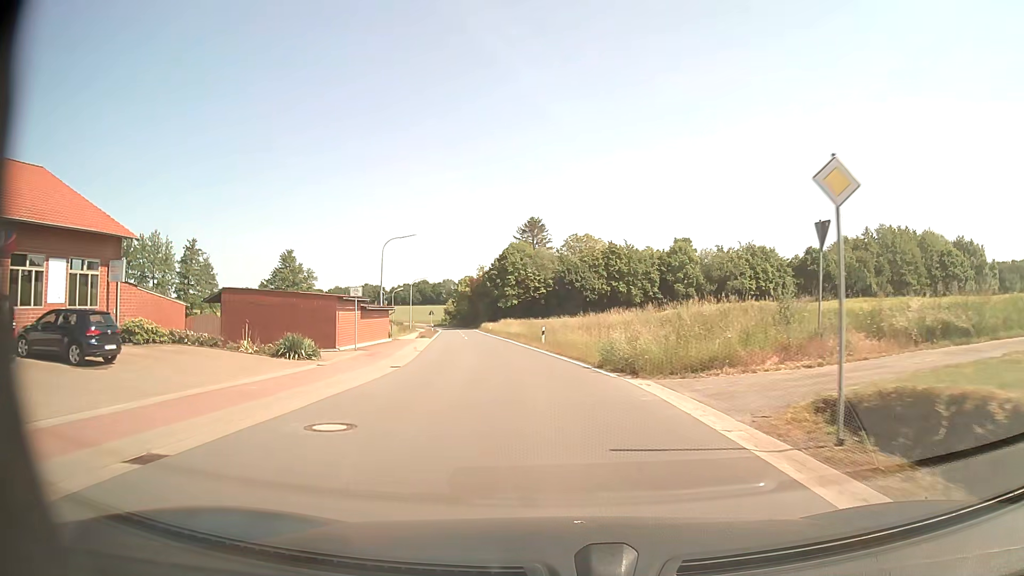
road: tertiary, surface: asphalt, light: Day
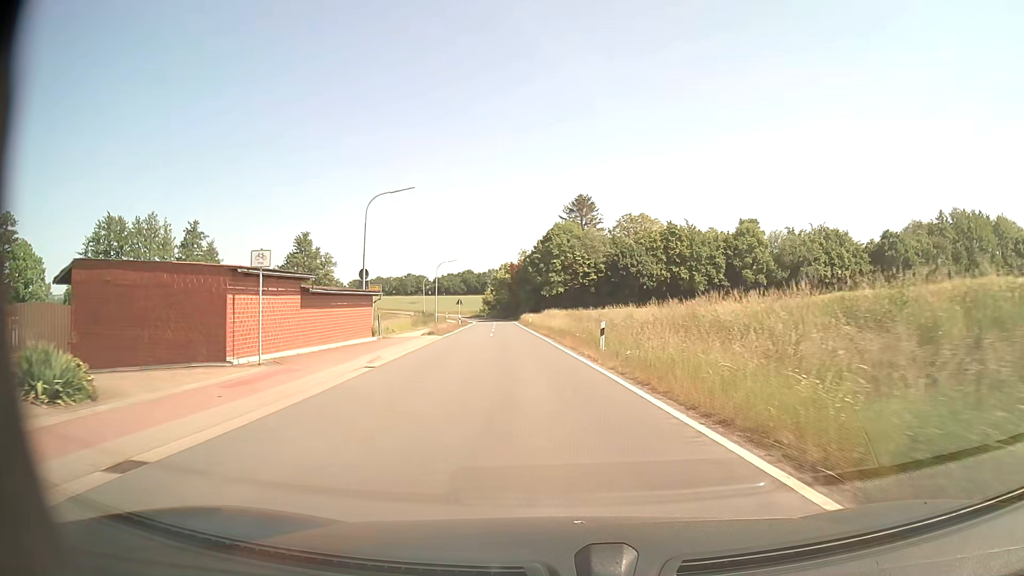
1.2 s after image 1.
(-0.6, +15.4) m; -4°
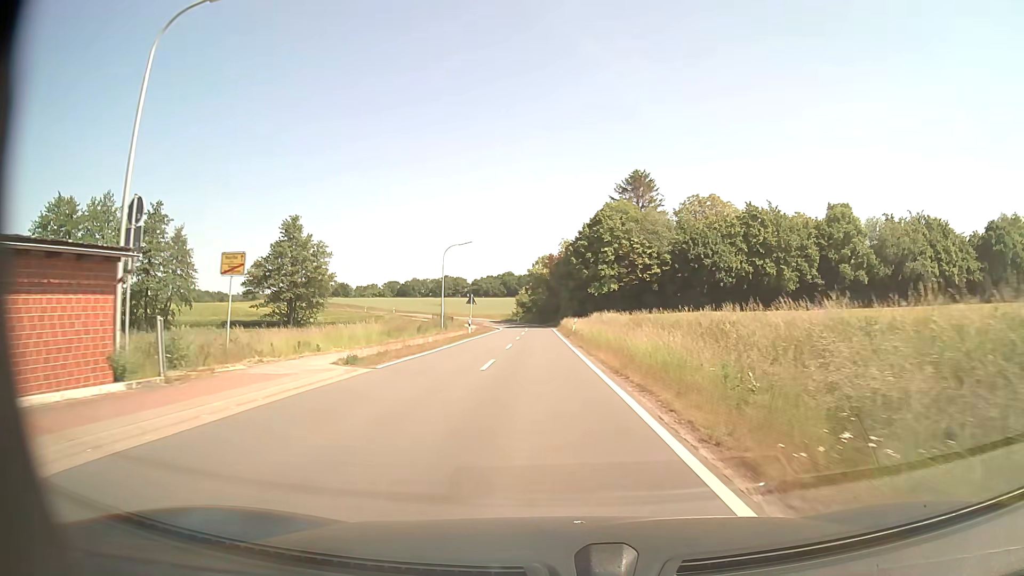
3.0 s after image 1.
(-0.8, +23.2) m; -4°
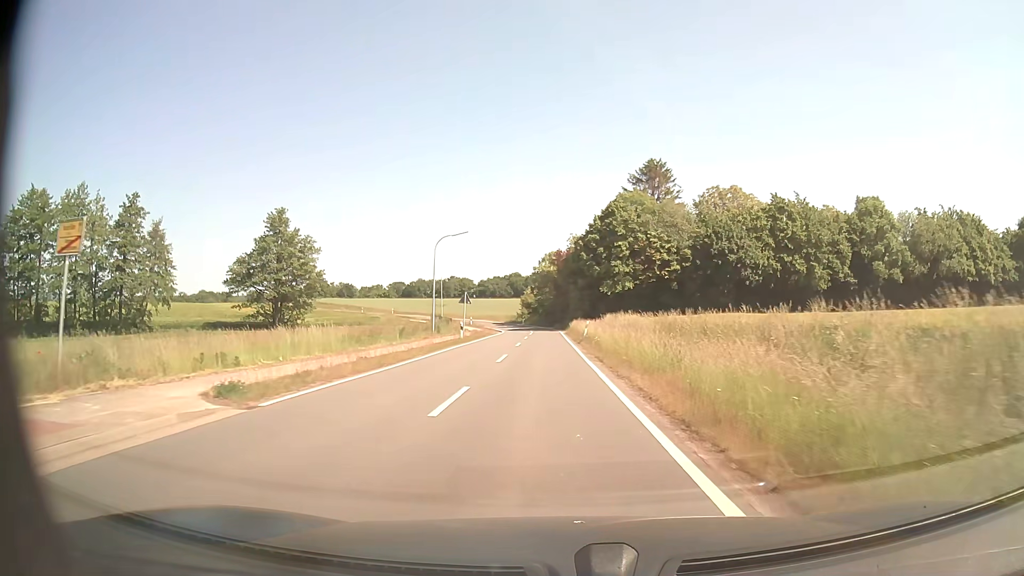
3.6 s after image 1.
(-0.1, +7.7) m; -1°
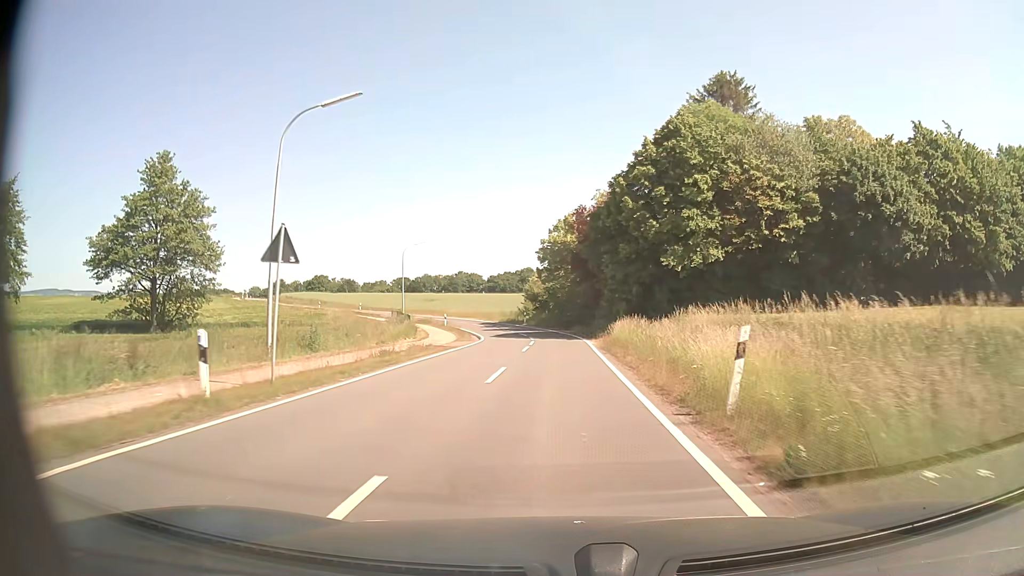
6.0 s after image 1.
(-0.4, +31.8) m; -1°
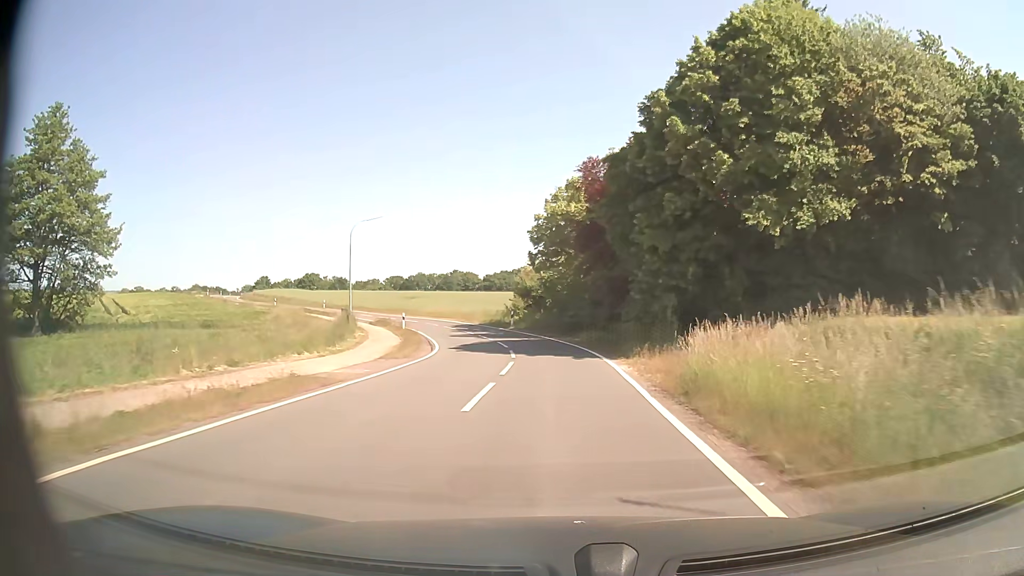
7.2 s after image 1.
(0.0, +16.1) m; 0°
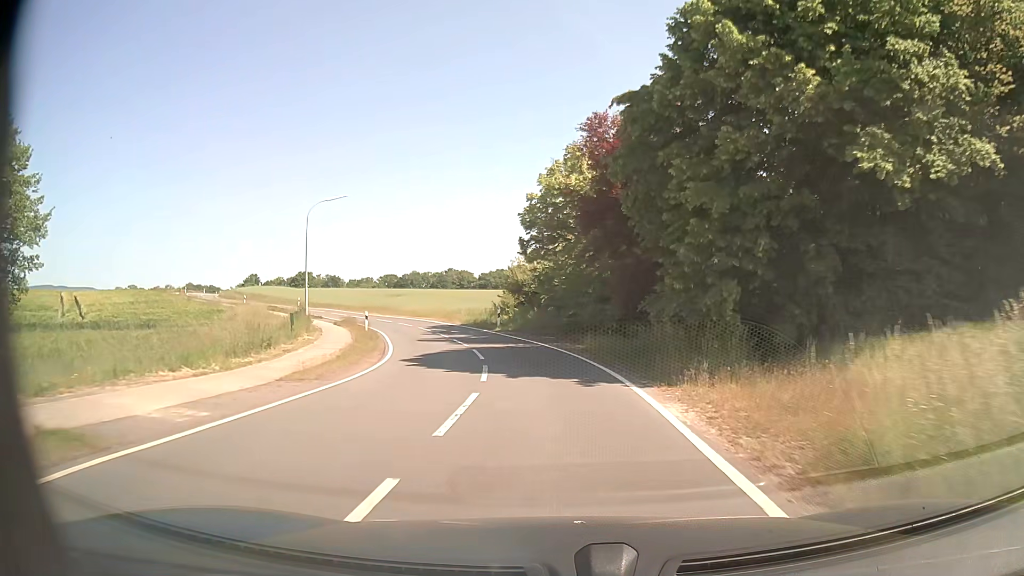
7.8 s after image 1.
(0.0, +8.1) m; 0°
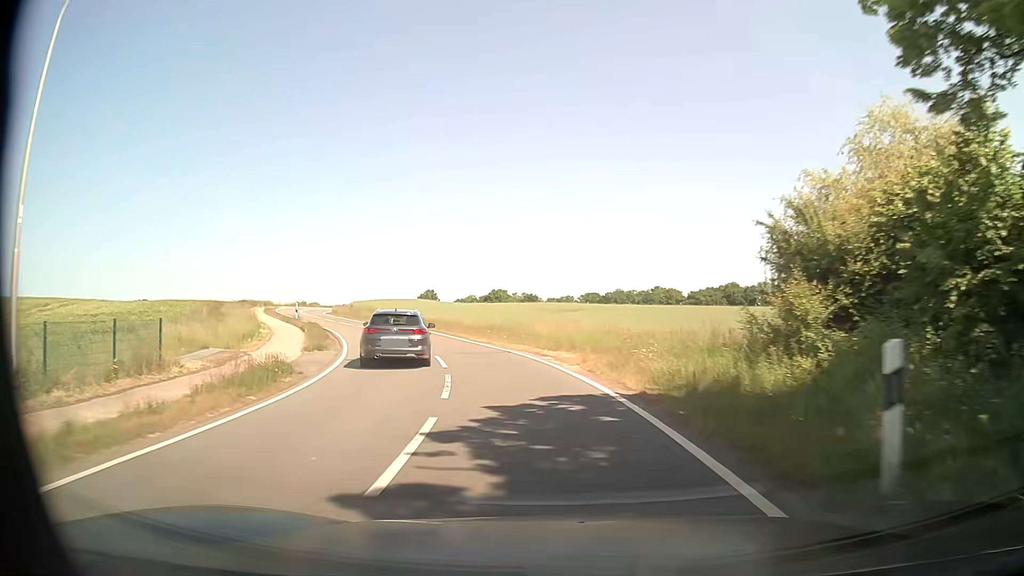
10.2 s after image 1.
(-3.2, +32.8) m; -16°
(-1, +10) (-2, +20) (-5, +29) (-9, +39) (-14, +47) (-19, +56) (-23, +65) (-28, +74) (-31, +83) (-34, +93) m
